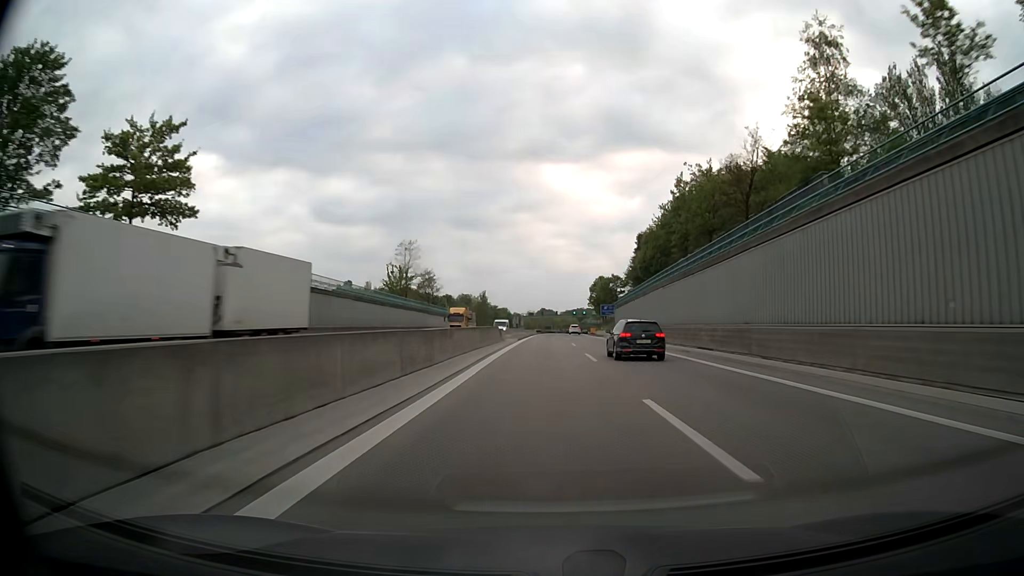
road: motorway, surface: asphalt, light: Day
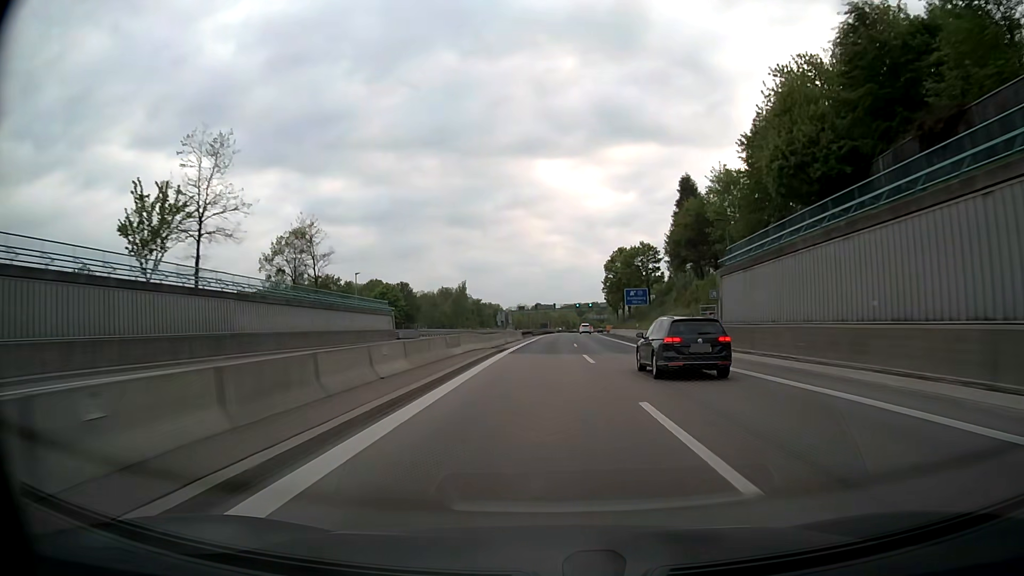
(+0.2, +54.8) m; 0°
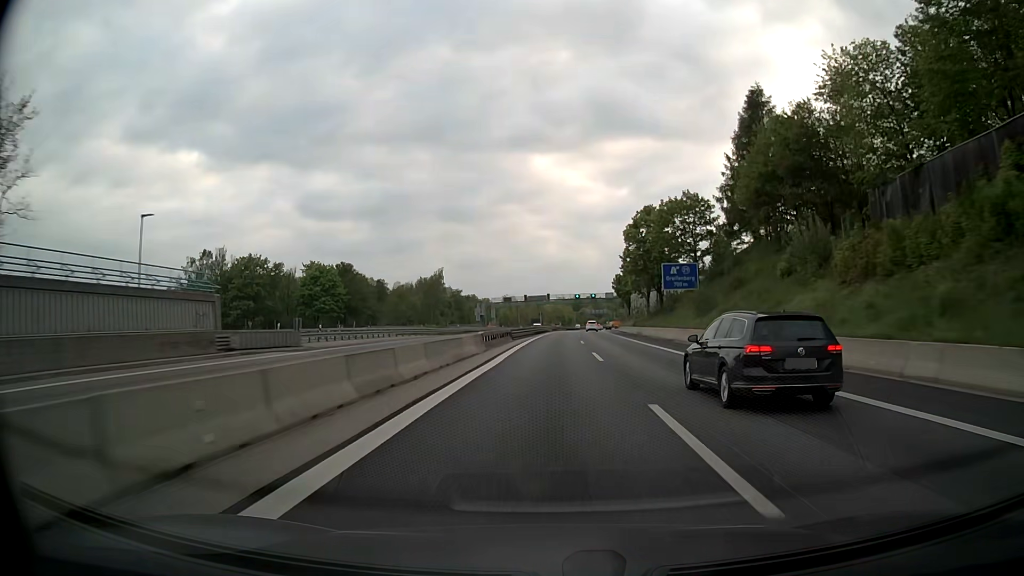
(+0.1, +36.6) m; 0°
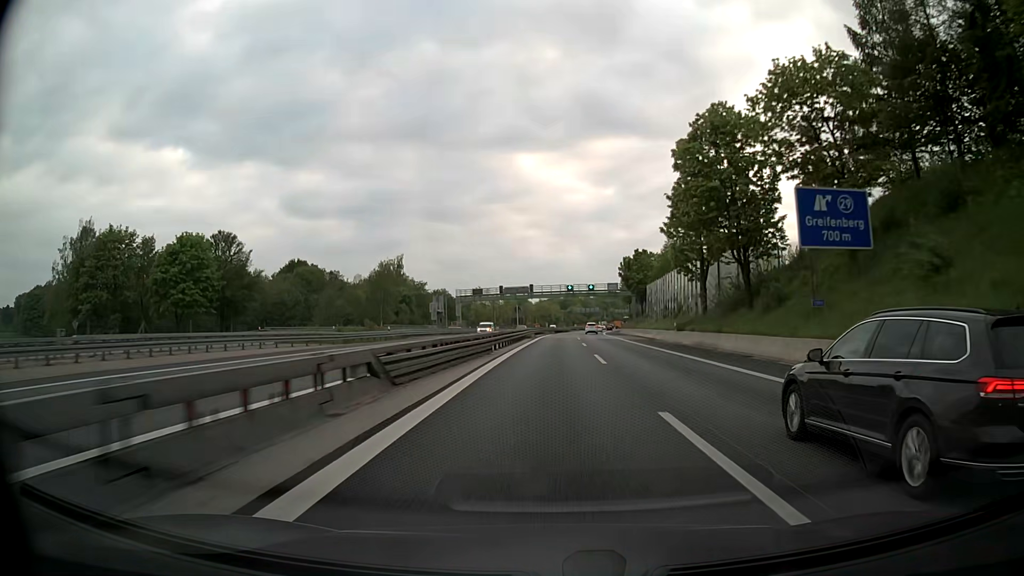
(+0.4, +36.6) m; +1°
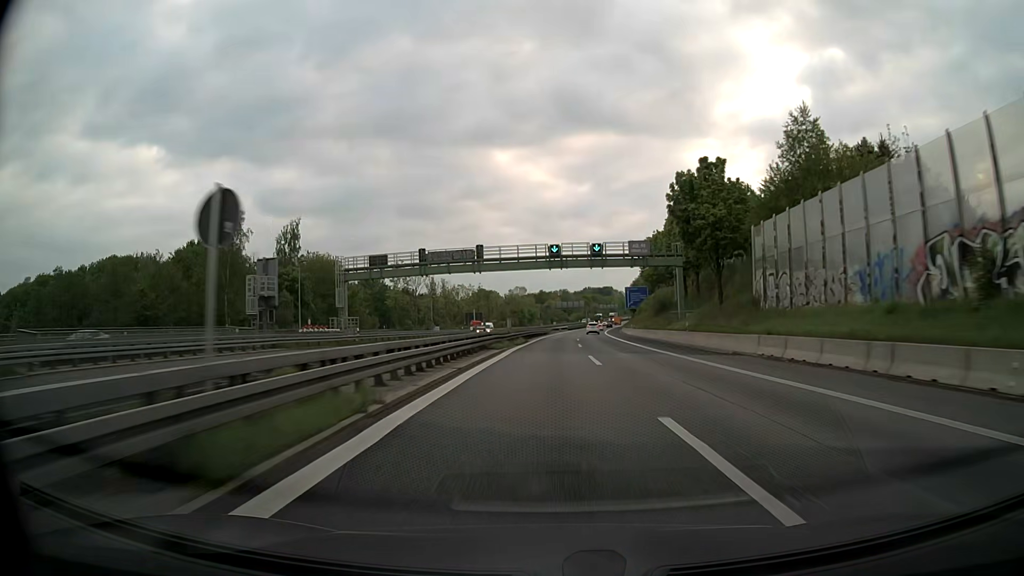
(+1.0, +54.9) m; +2°
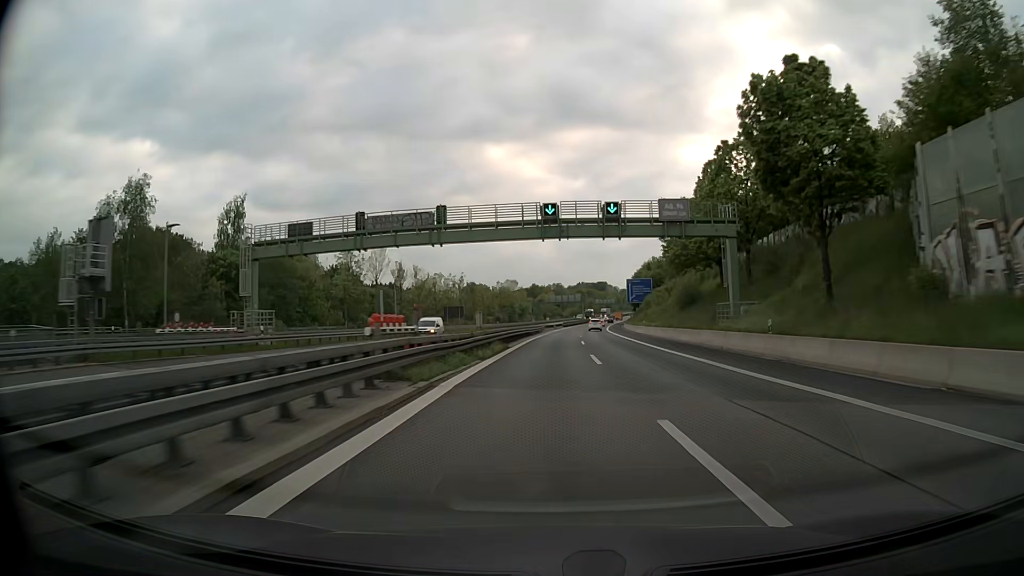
(+0.1, +18.3) m; 0°
